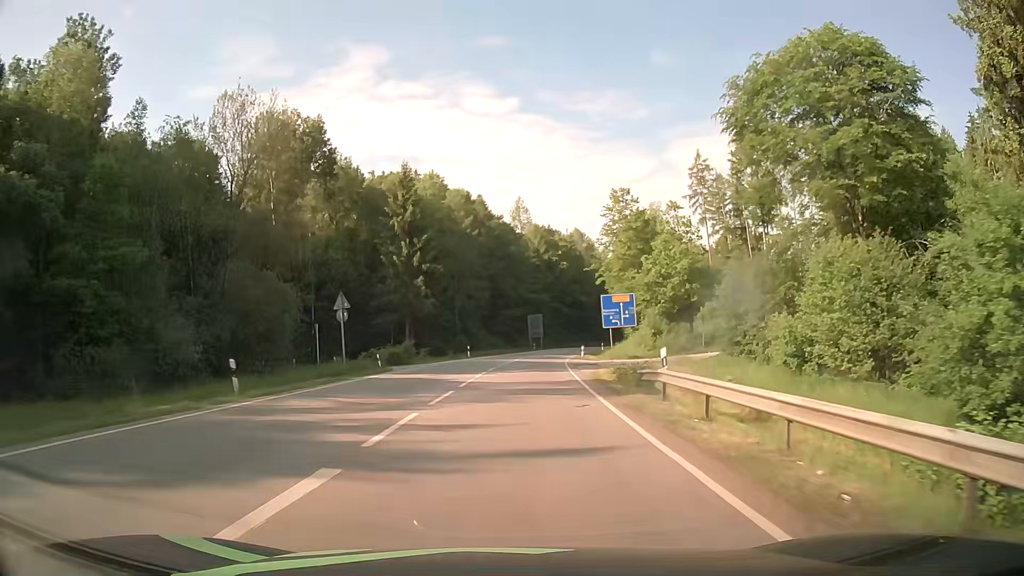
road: secondary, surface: asphalt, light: Day
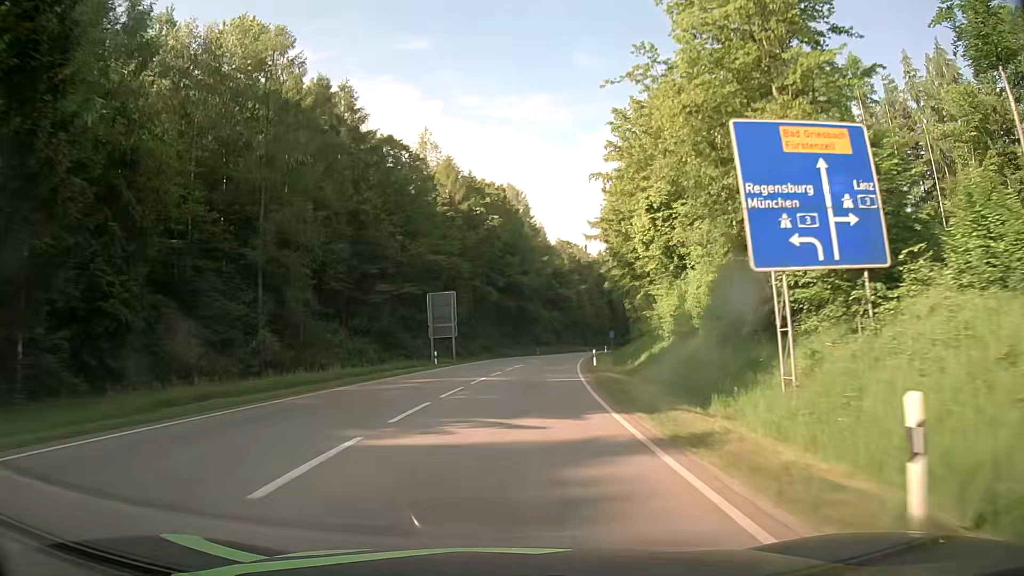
(+3.3, +57.0) m; +7°
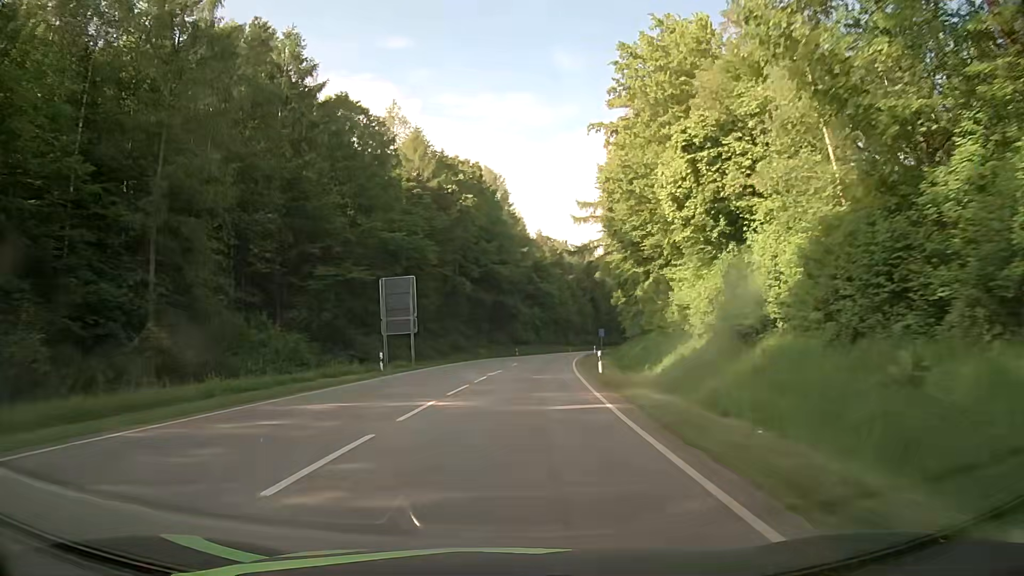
(+0.2, +11.9) m; +2°
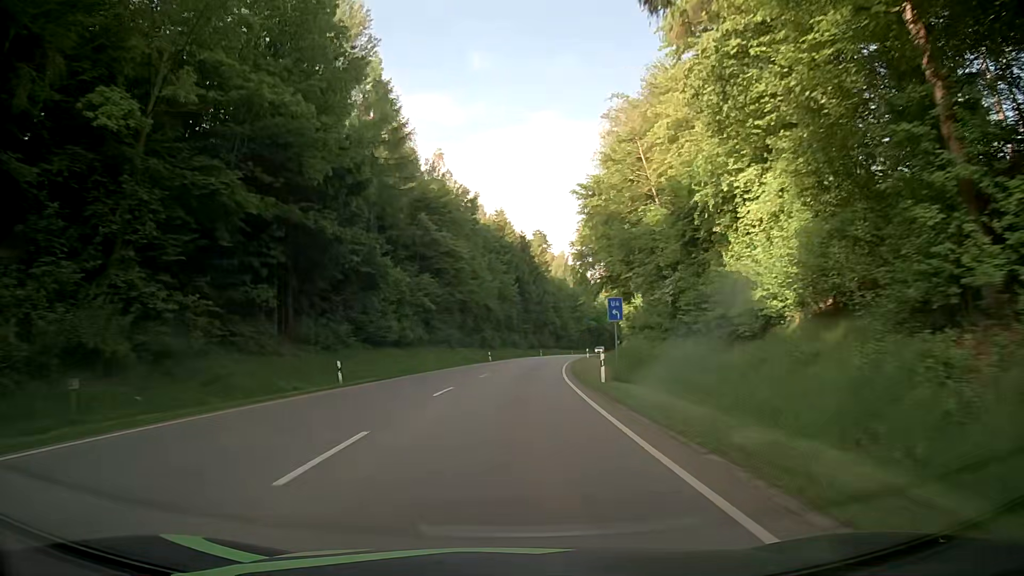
(+3.8, +60.3) m; +7°
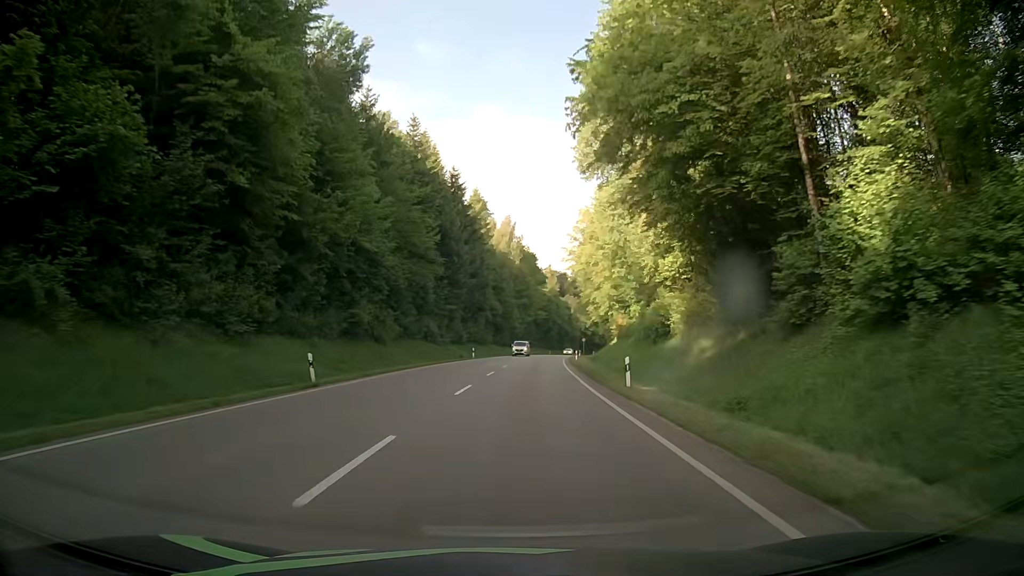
(+2.3, +49.0) m; +6°
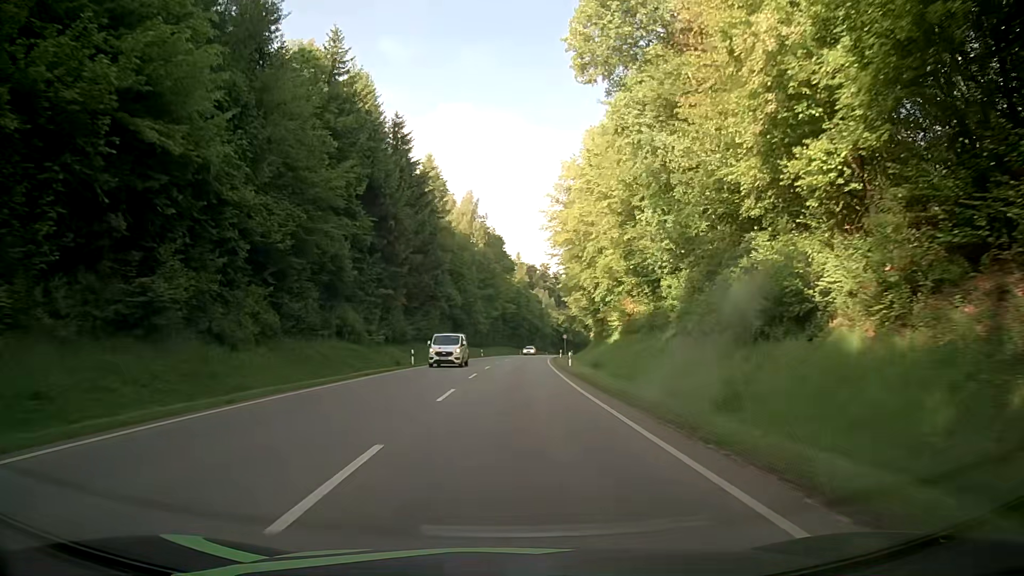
(+0.7, +23.5) m; +3°
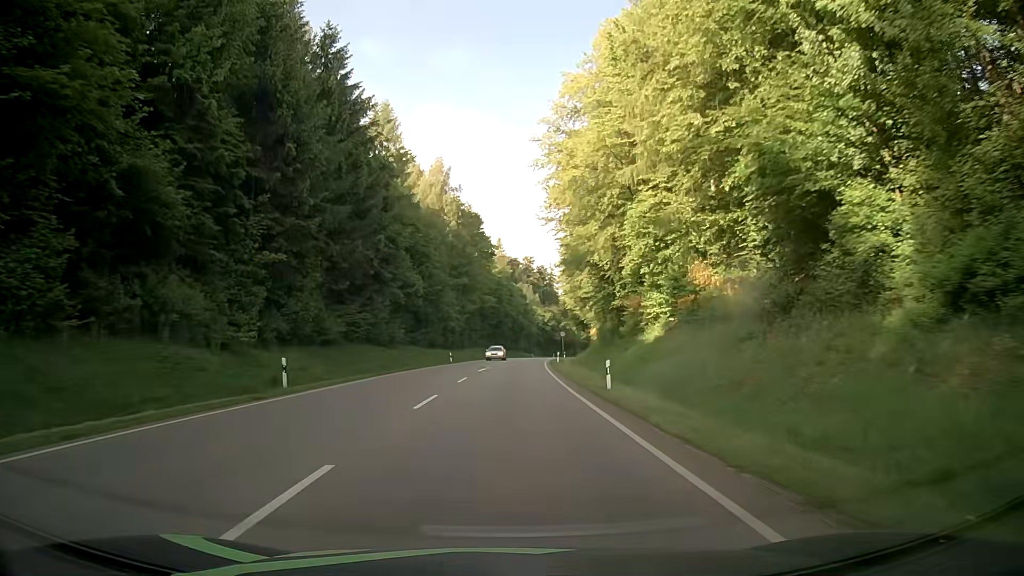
(+0.3, +23.5) m; +2°
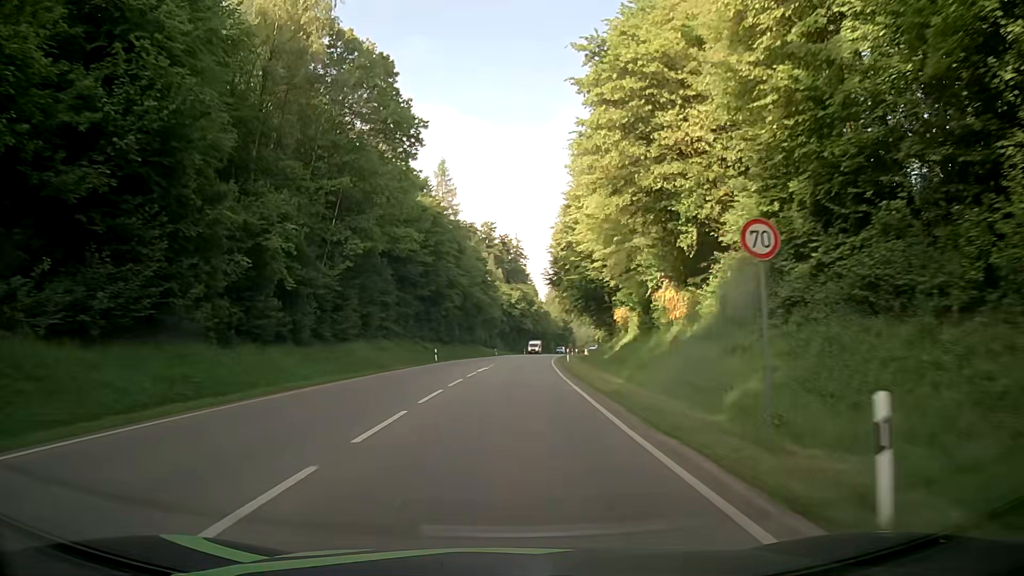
(+1.4, +59.3) m; +3°
(0, +10) (0, +20) (+1, +30) (+1, +40) (+2, +50) (+3, +60) (+3, +70) (+4, +80) (+6, +90) (+7, +100) m
